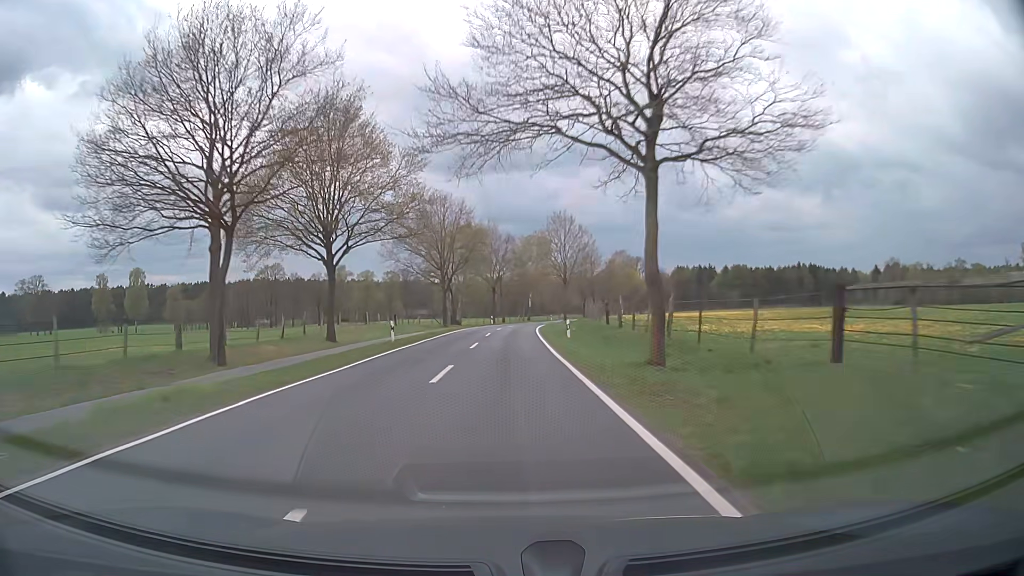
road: secondary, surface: asphalt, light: Day
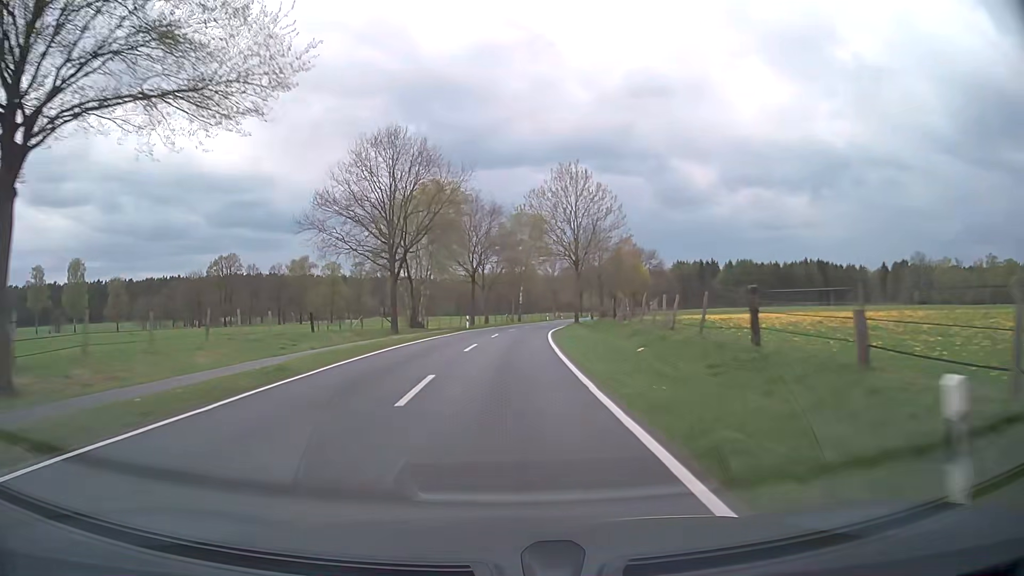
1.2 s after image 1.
(+0.3, +27.6) m; +1°
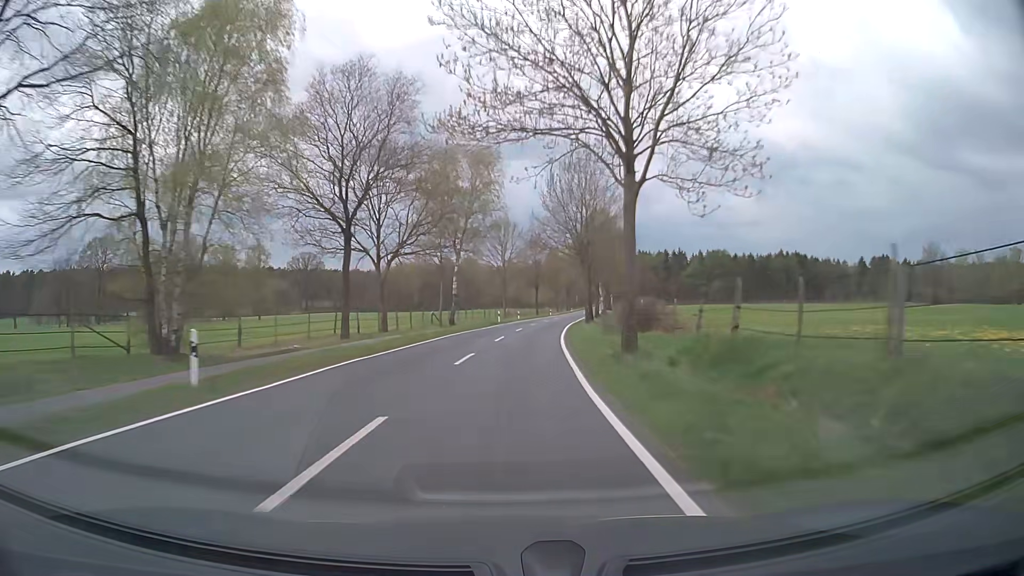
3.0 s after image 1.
(+1.7, +41.0) m; +6°
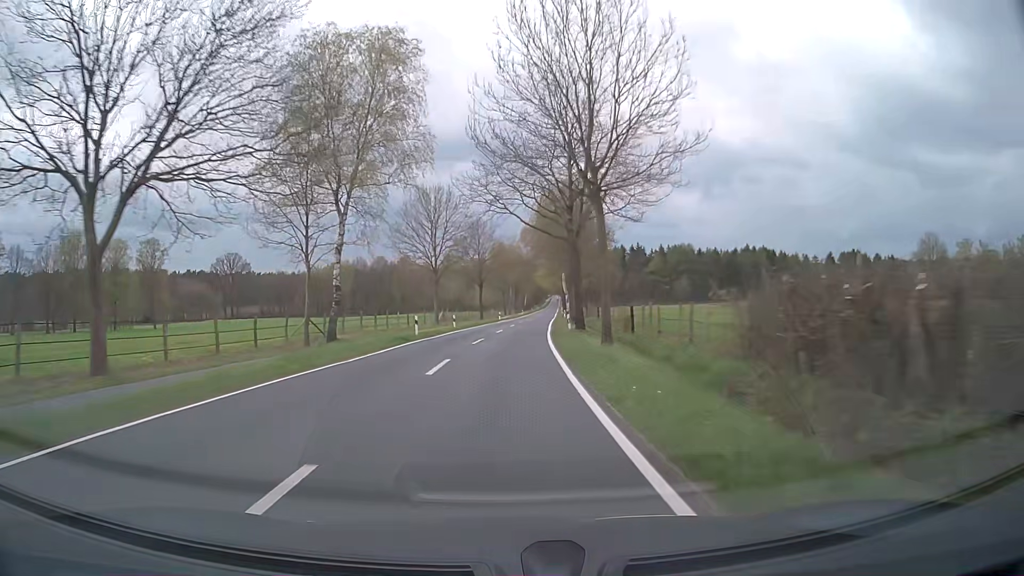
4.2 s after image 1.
(+1.0, +27.1) m; +5°
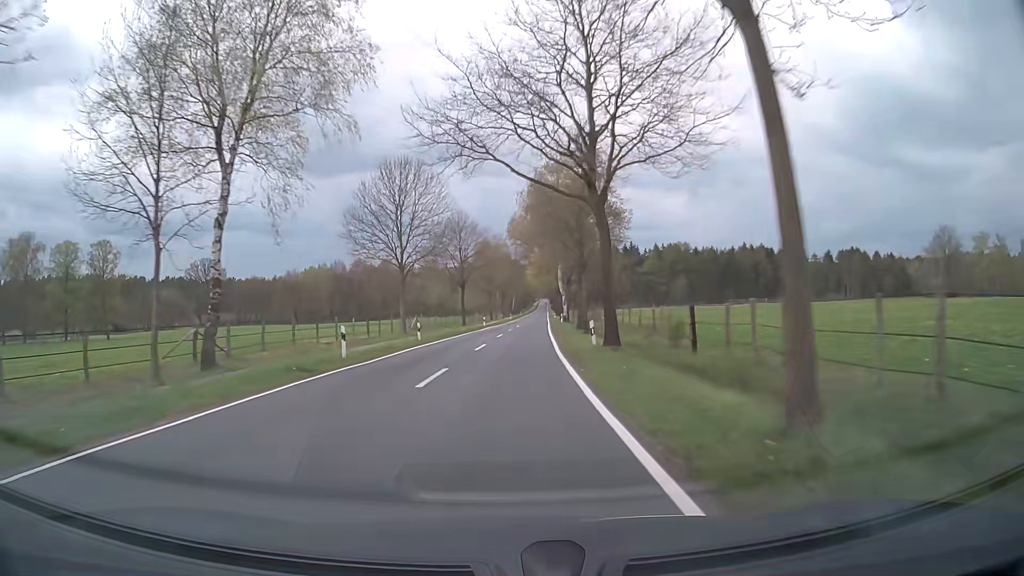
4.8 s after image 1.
(0.0, +13.7) m; +1°
(0, +10) (0, +20) (+1, +30) (+1, +40) (+2, +50) (+2, +60) (+3, +70) (+4, +80) (+5, +90) (+5, +100) m
